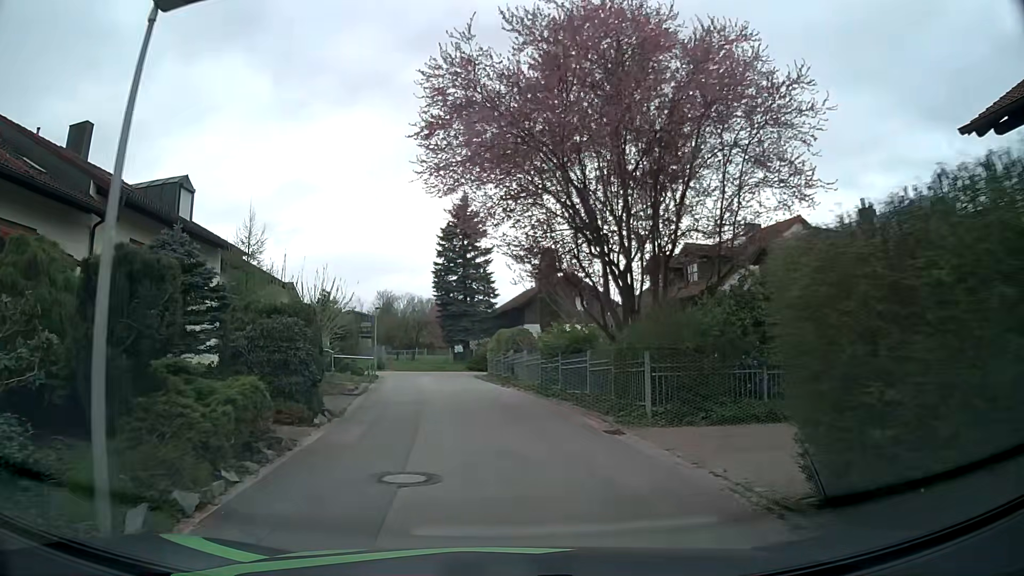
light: Day
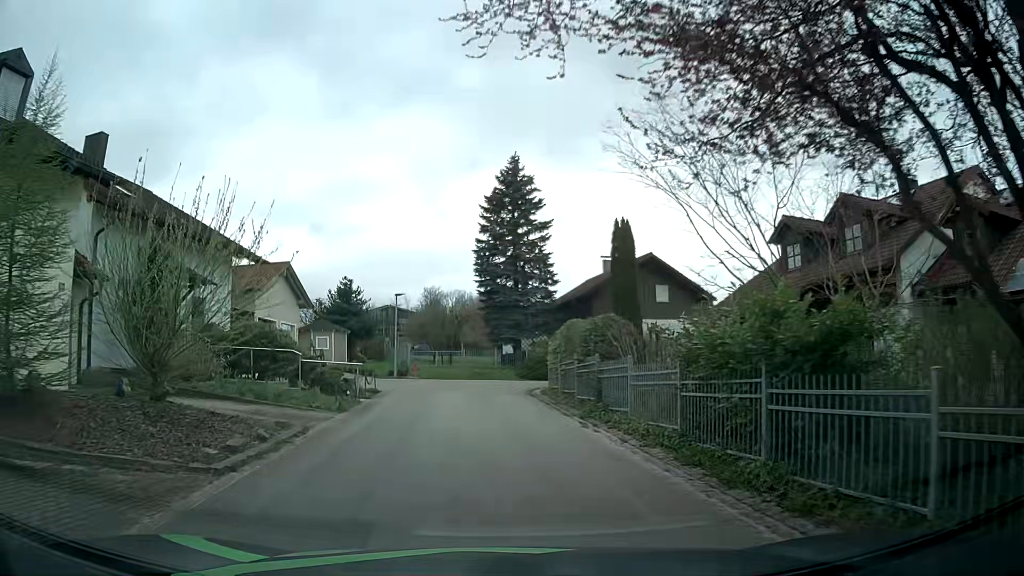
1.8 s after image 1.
(-0.7, +11.4) m; -6°
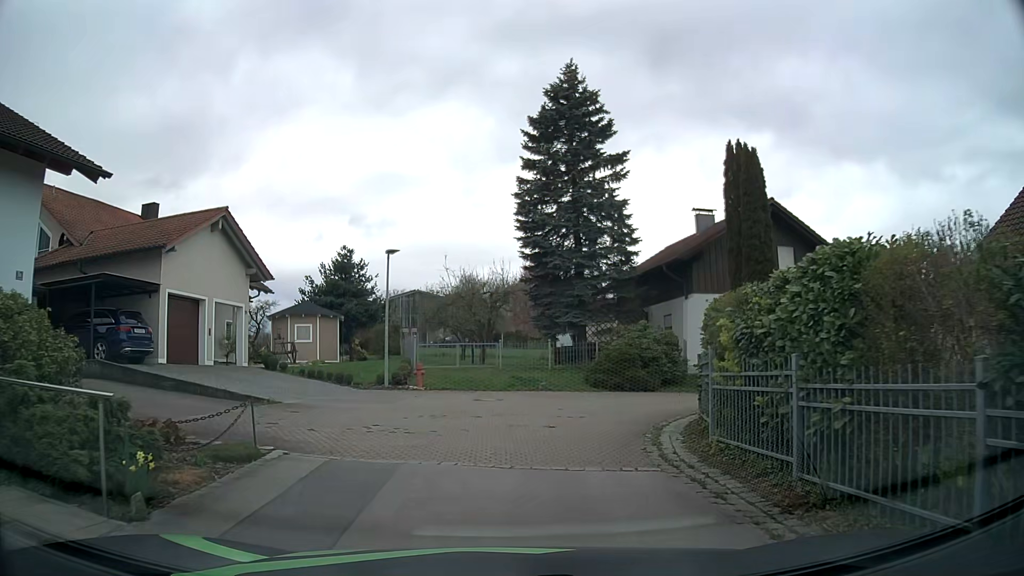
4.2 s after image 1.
(-0.3, +13.4) m; -3°
(0, +10) (+5, +18) (+15, +21) (+24, +24) (+34, +26) (+44, +27) (+54, +29) (+64, +30) (+74, +31) (+84, +33) m
